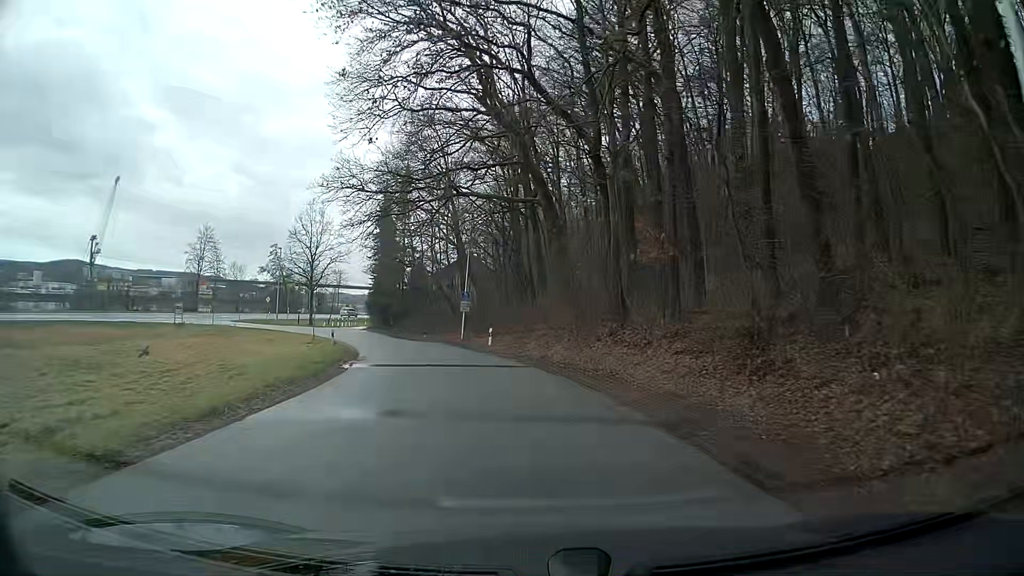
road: tertiary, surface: asphalt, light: Day
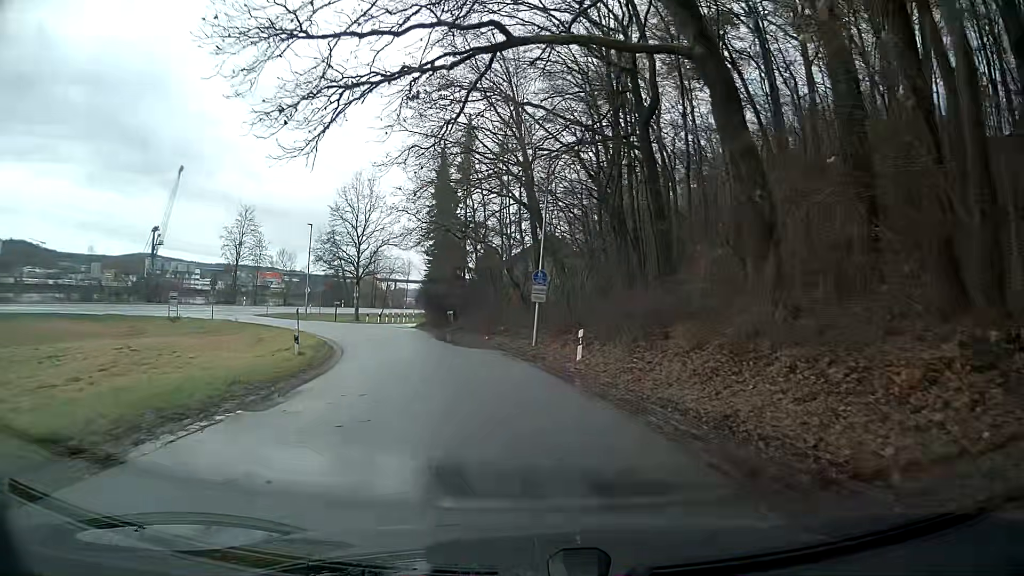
(-0.8, +15.5) m; -7°
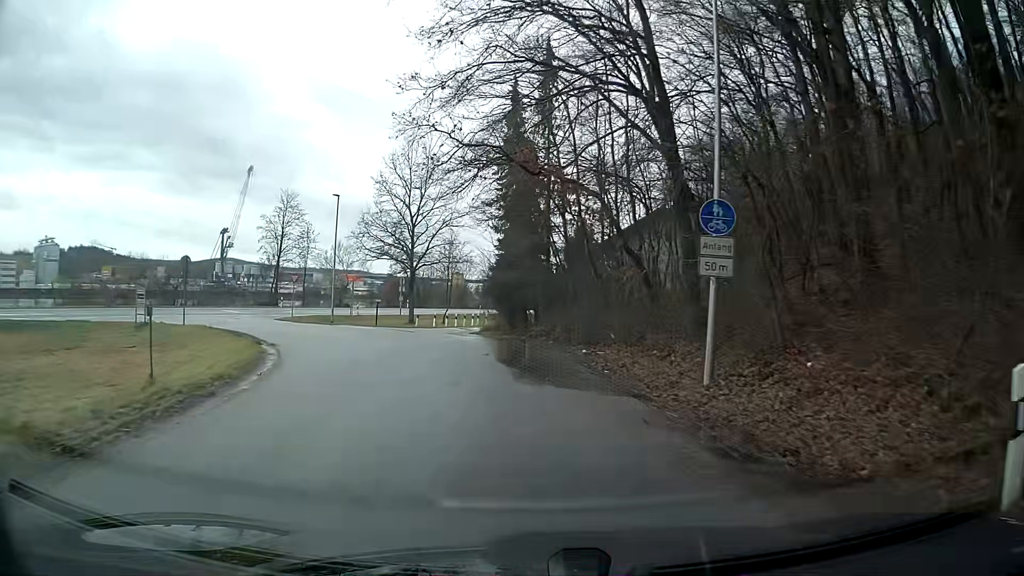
(-0.9, +15.8) m; -7°
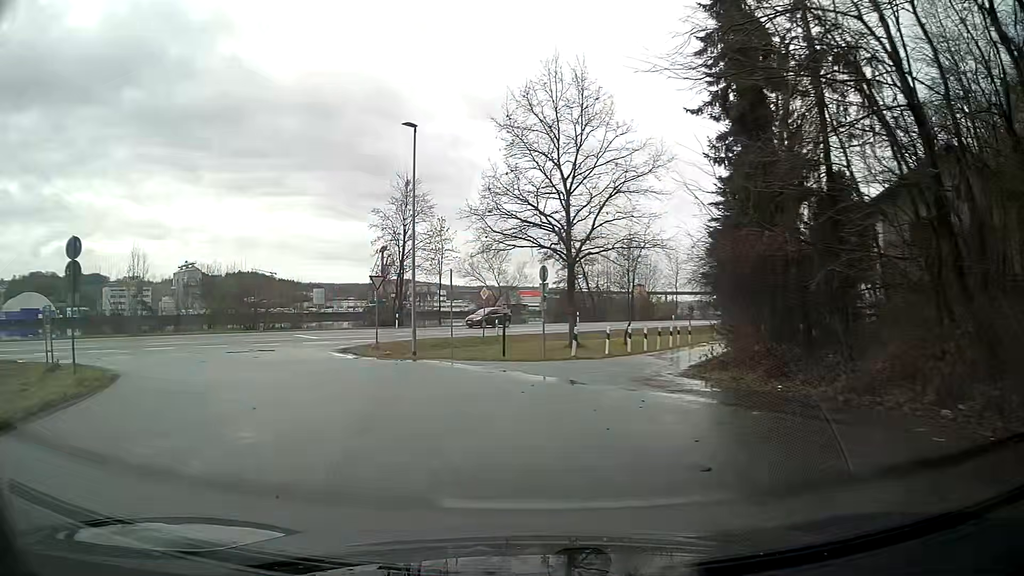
(-3.1, +19.7) m; -21°
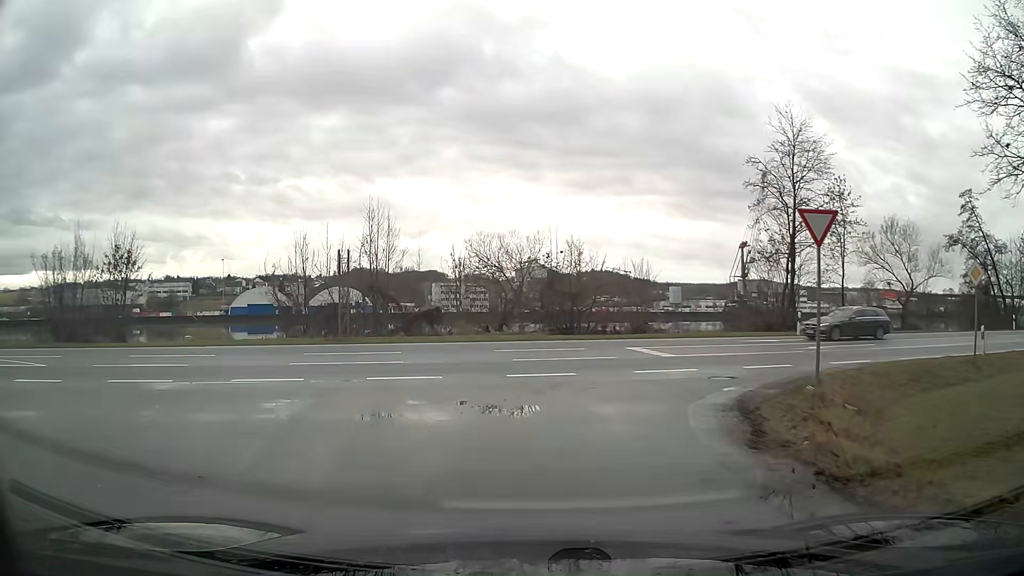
(-4.7, +19.0) m; -26°
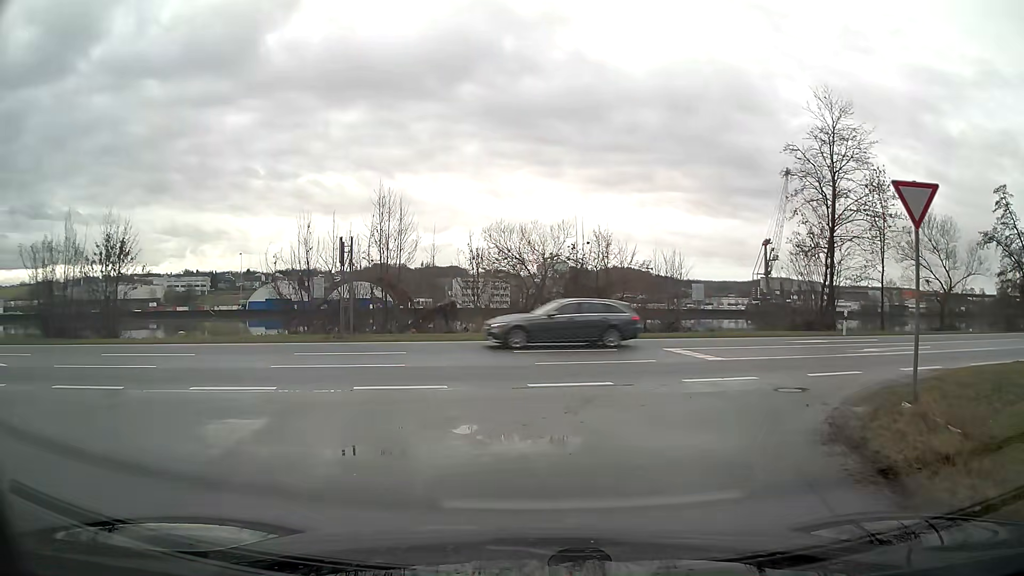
(0.0, +2.7) m; -1°
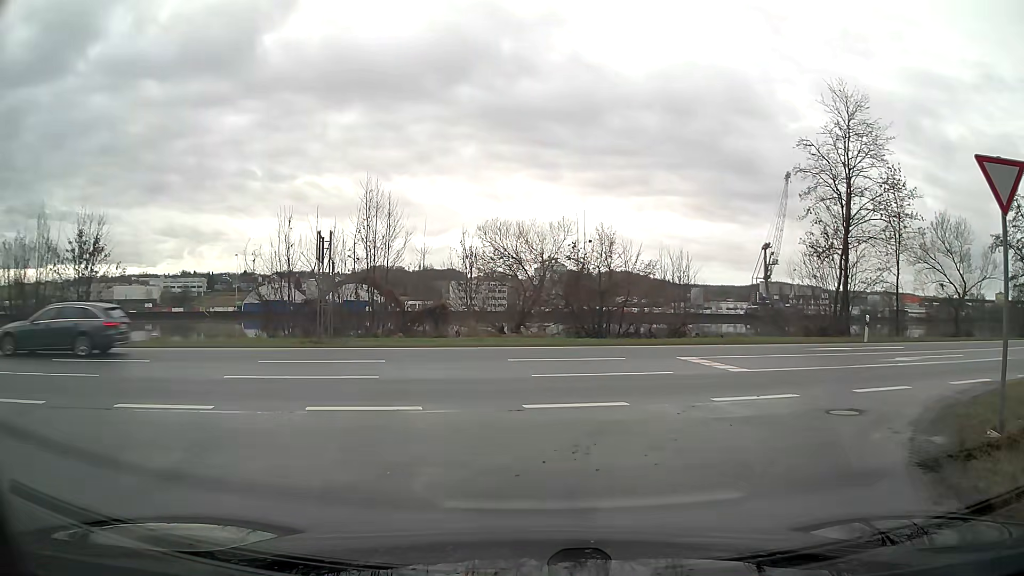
(0.0, +2.2) m; +2°
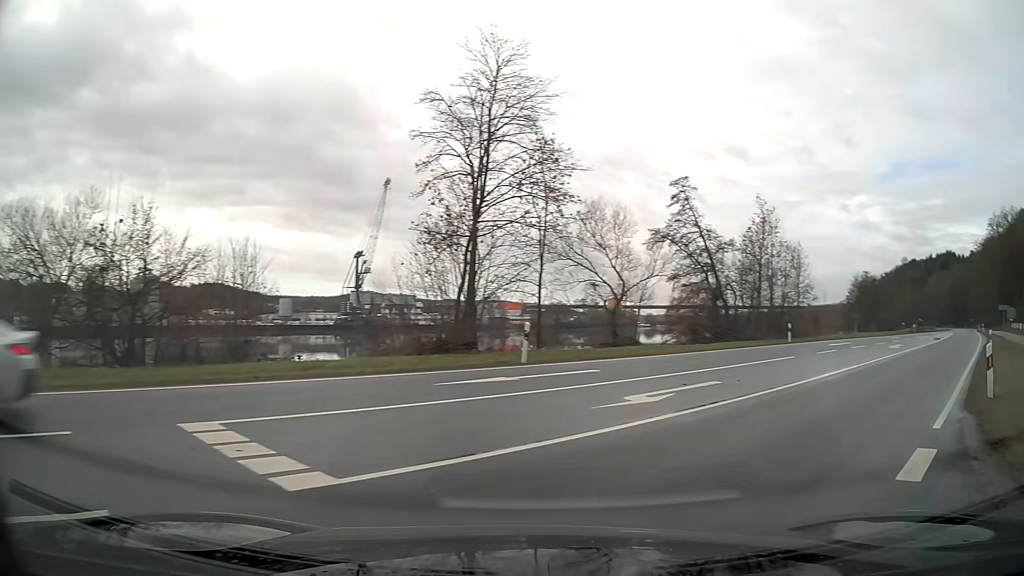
(+2.8, +9.7) m; +41°
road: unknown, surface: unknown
